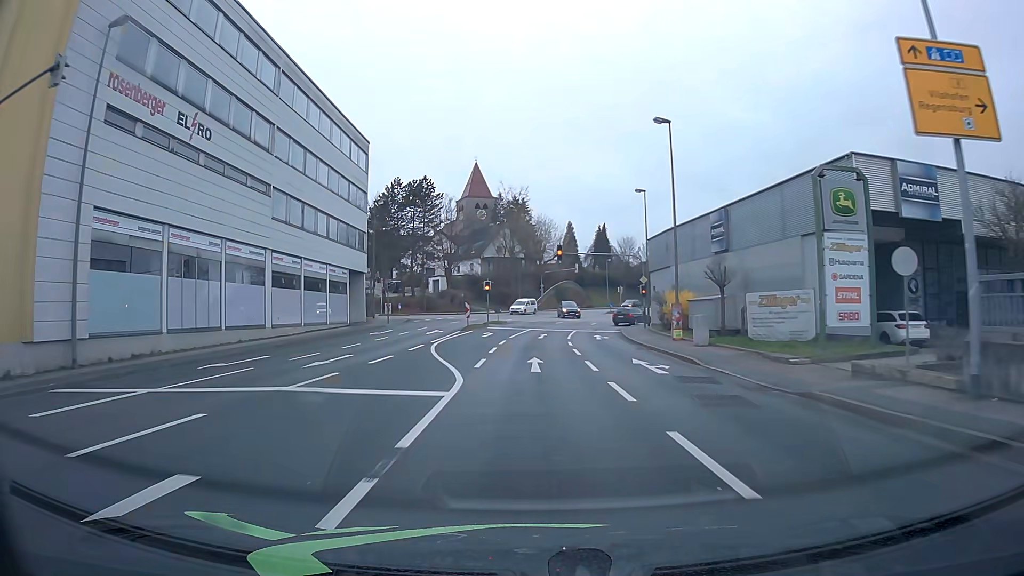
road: tertiary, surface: asphalt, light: Day
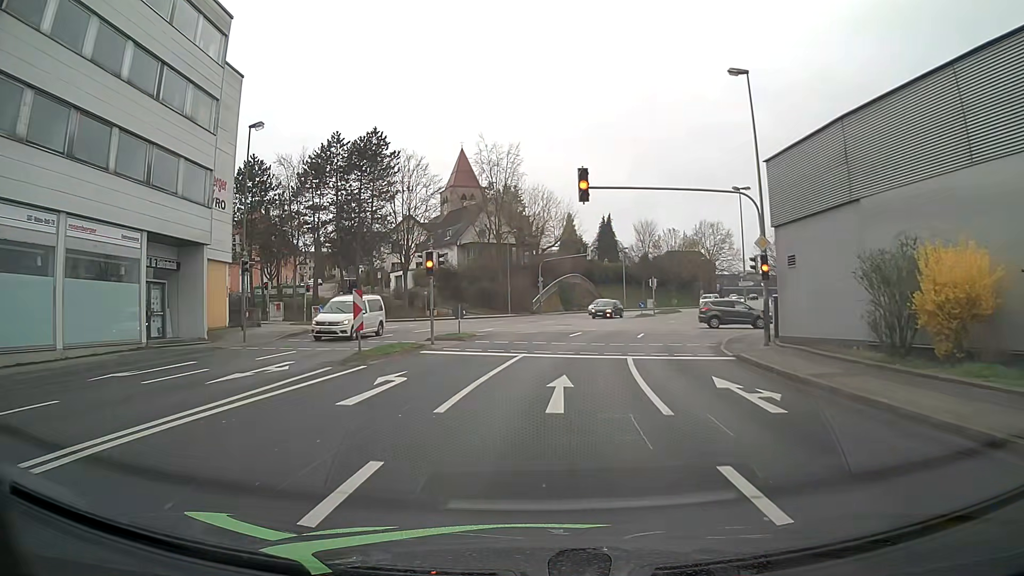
(0.0, +25.7) m; +1°
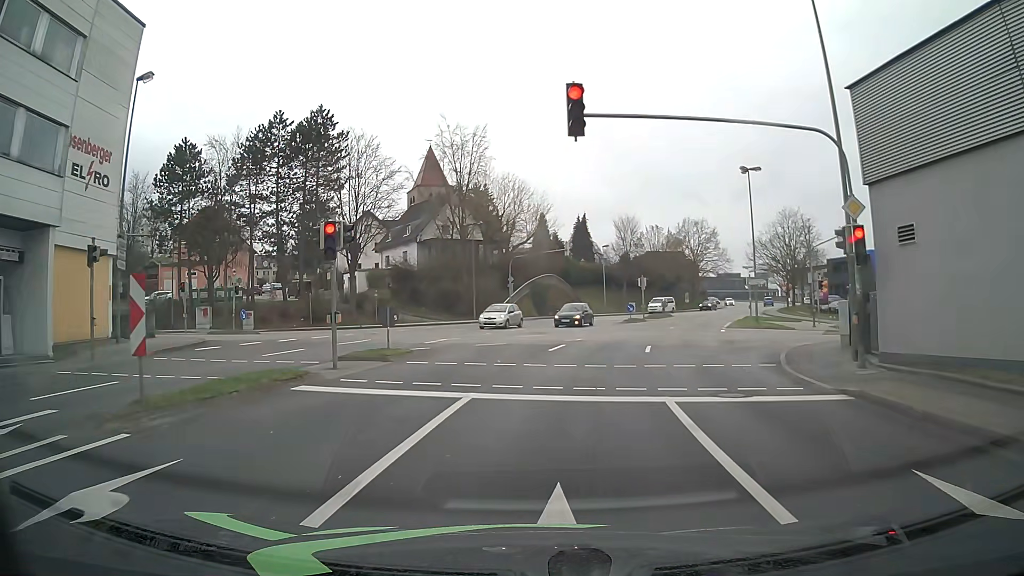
(+0.1, +8.5) m; +2°
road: tertiary_link
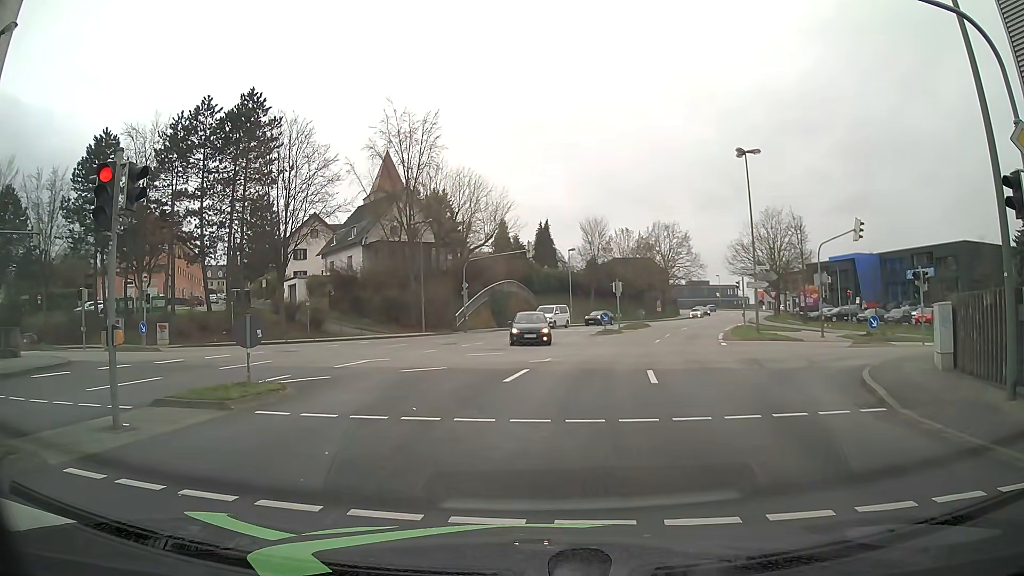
(+0.1, +6.7) m; +2°
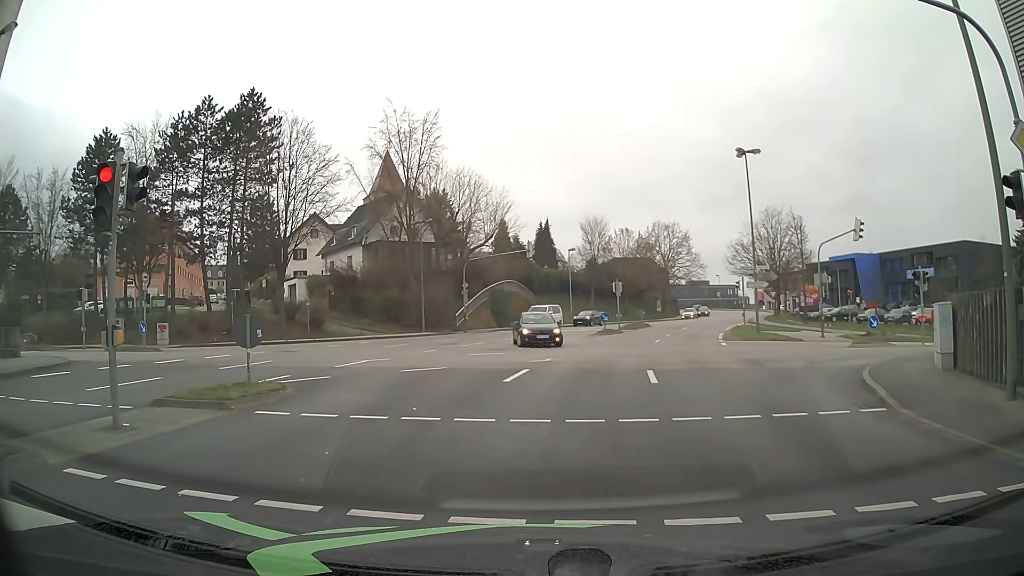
(0.0, 0.0) m; 0°
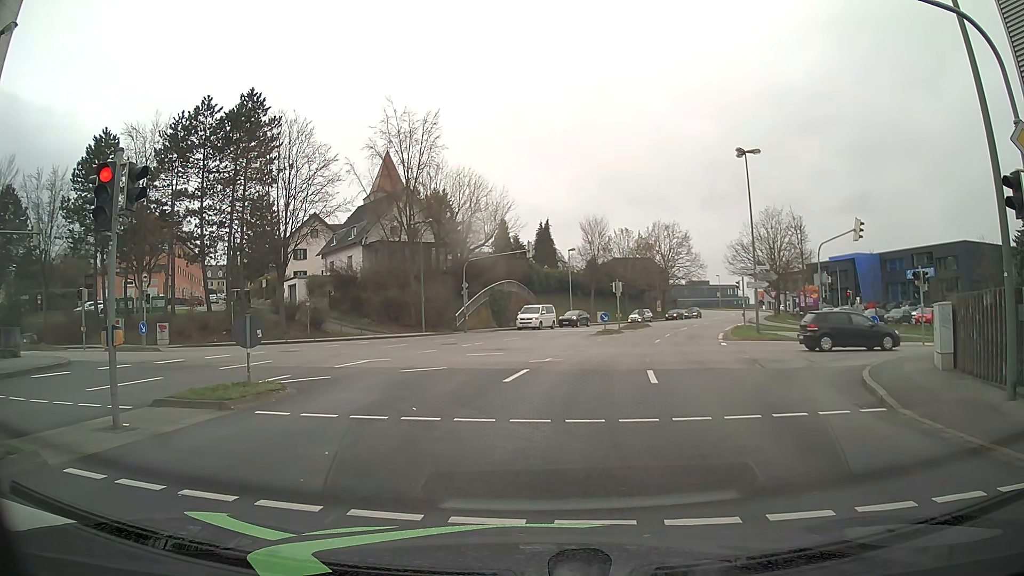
(0.0, 0.0) m; 0°
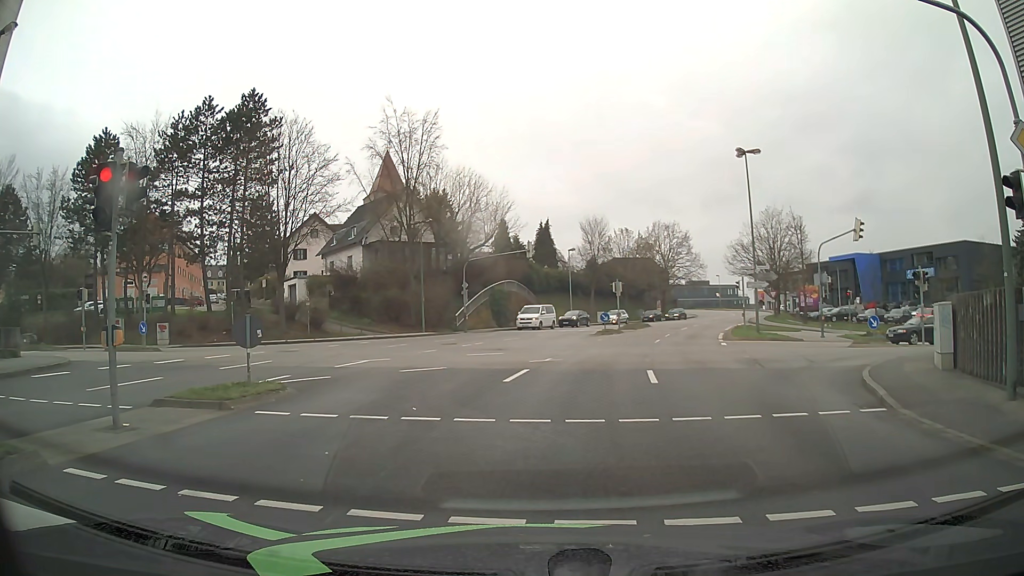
(0.0, 0.0) m; 0°
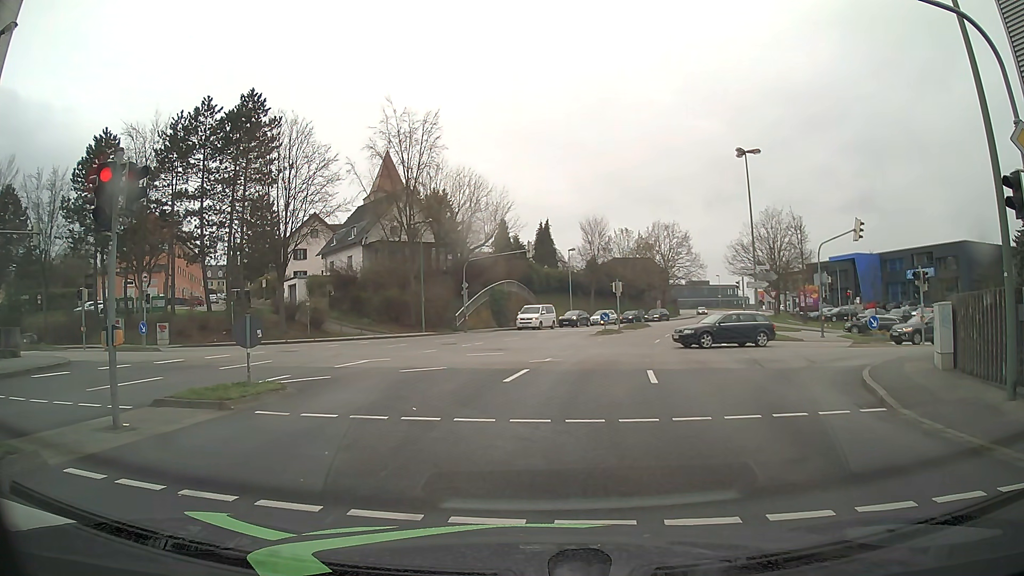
(0.0, 0.0) m; 0°
(0, +10) (+2, +20) (+4, +30) (+7, +39) (+10, +49) (+14, +58) (+18, +67) (+22, +76) (+27, +85) (+31, +94) m
